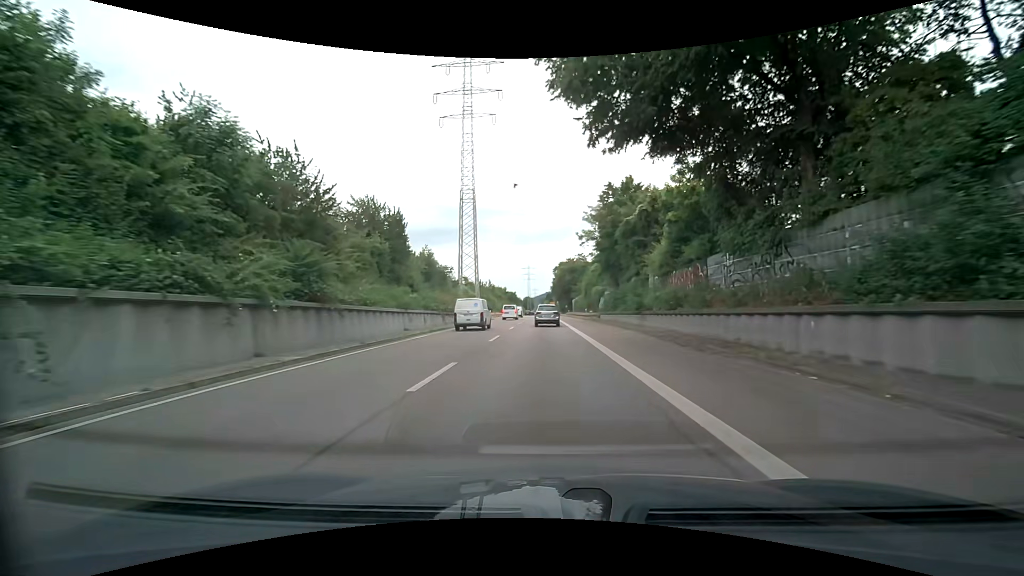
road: trunk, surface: asphalt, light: Day
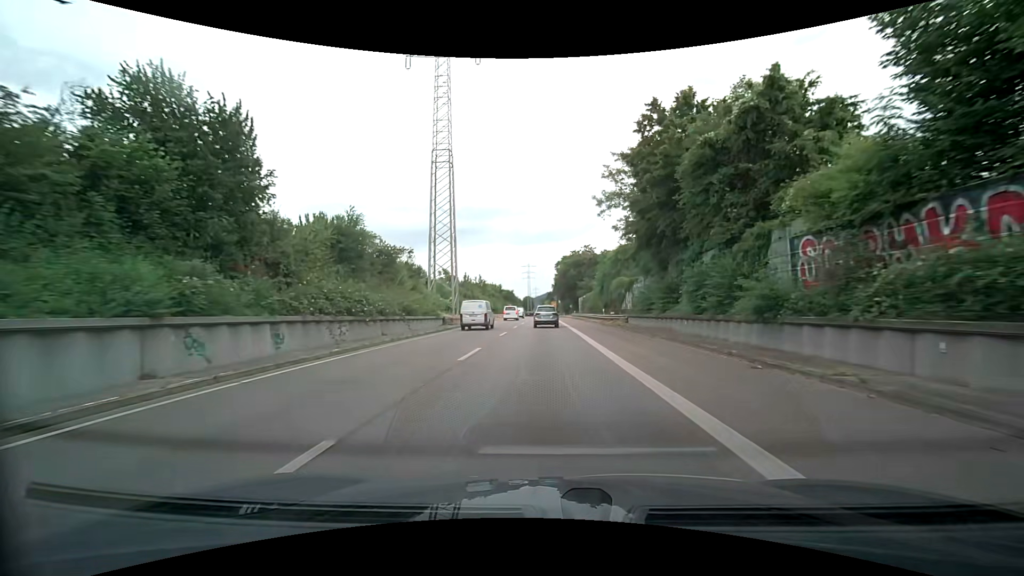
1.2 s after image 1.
(0.0, +19.1) m; 0°
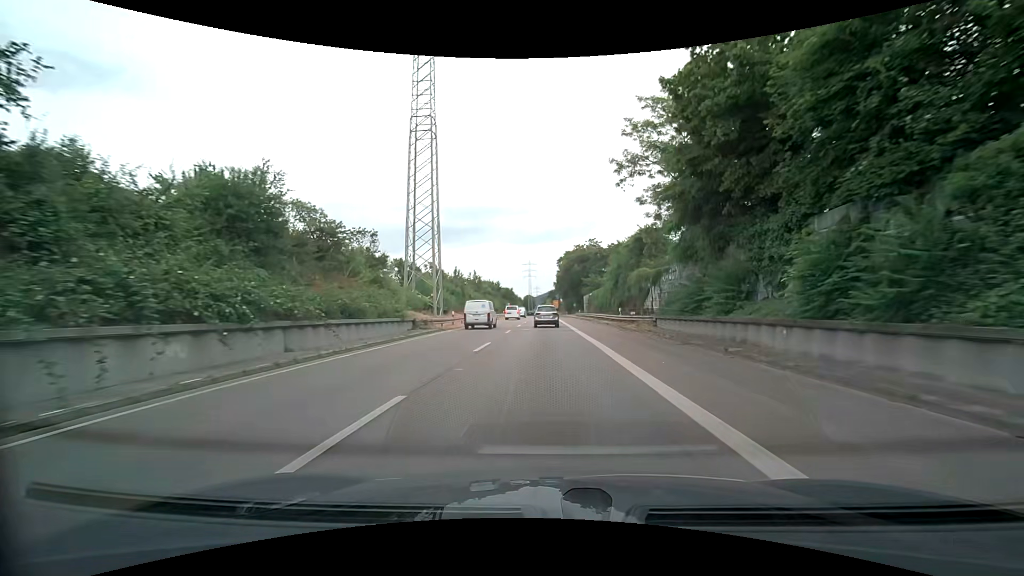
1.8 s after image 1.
(+0.1, +9.5) m; 0°
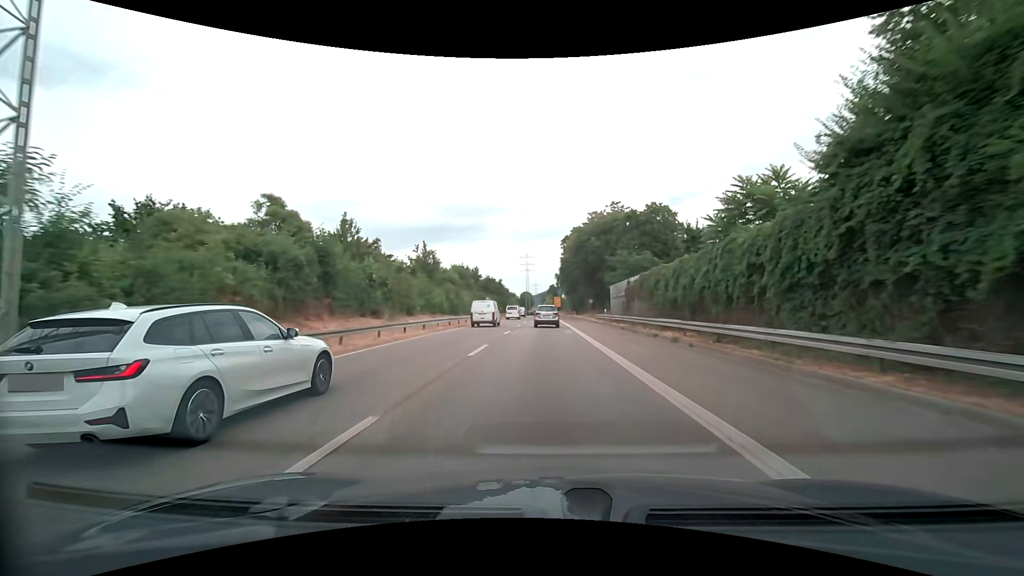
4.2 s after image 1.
(-0.1, +37.6) m; 0°
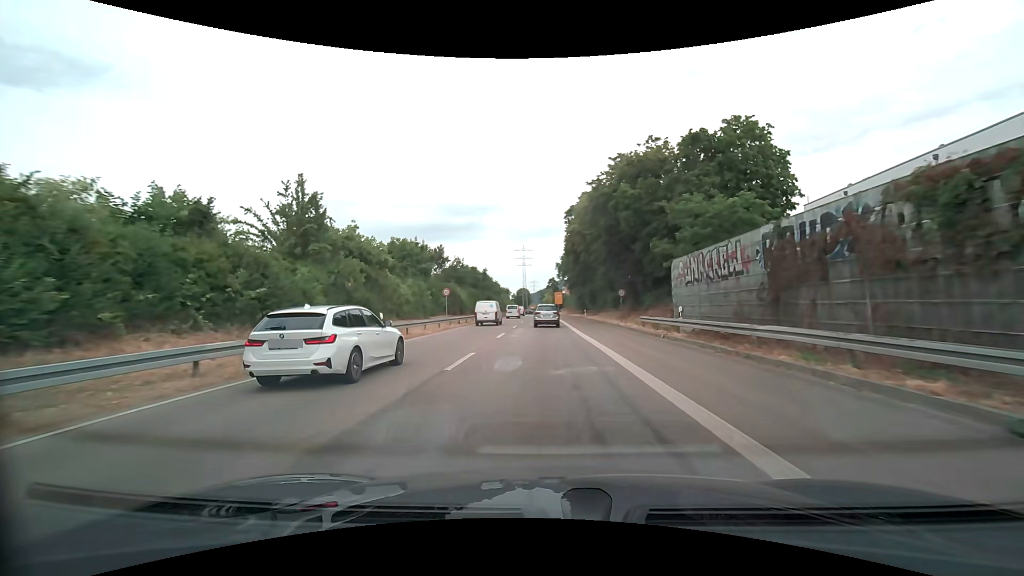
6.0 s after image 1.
(0.0, +27.2) m; +1°
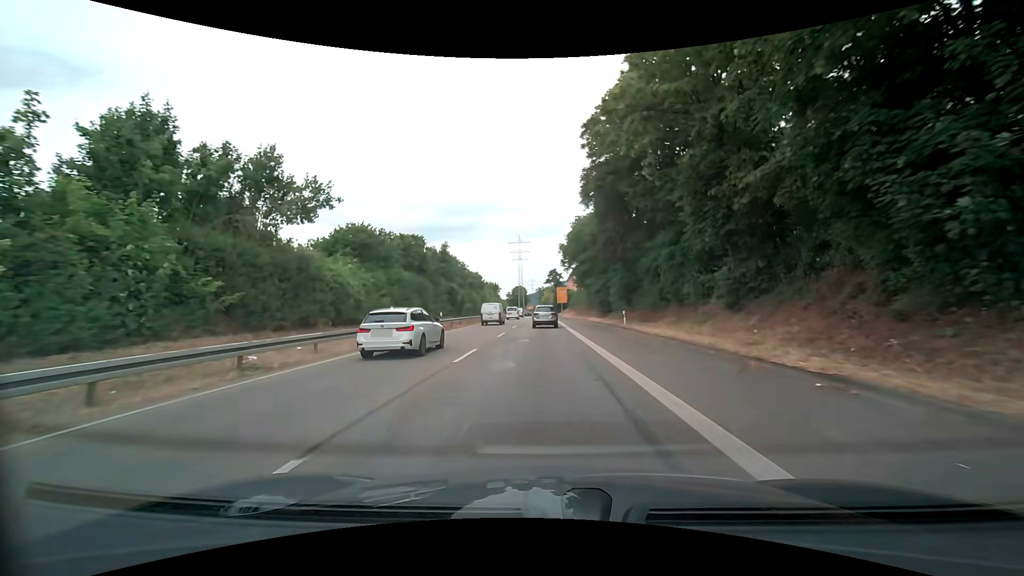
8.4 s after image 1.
(-0.2, +34.3) m; -1°
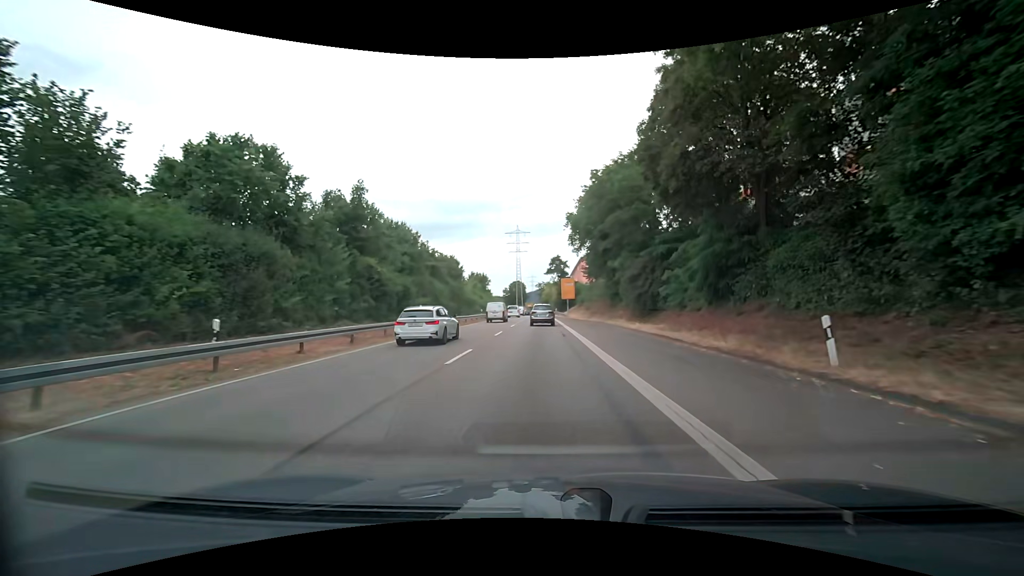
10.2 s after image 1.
(+0.3, +24.7) m; 0°
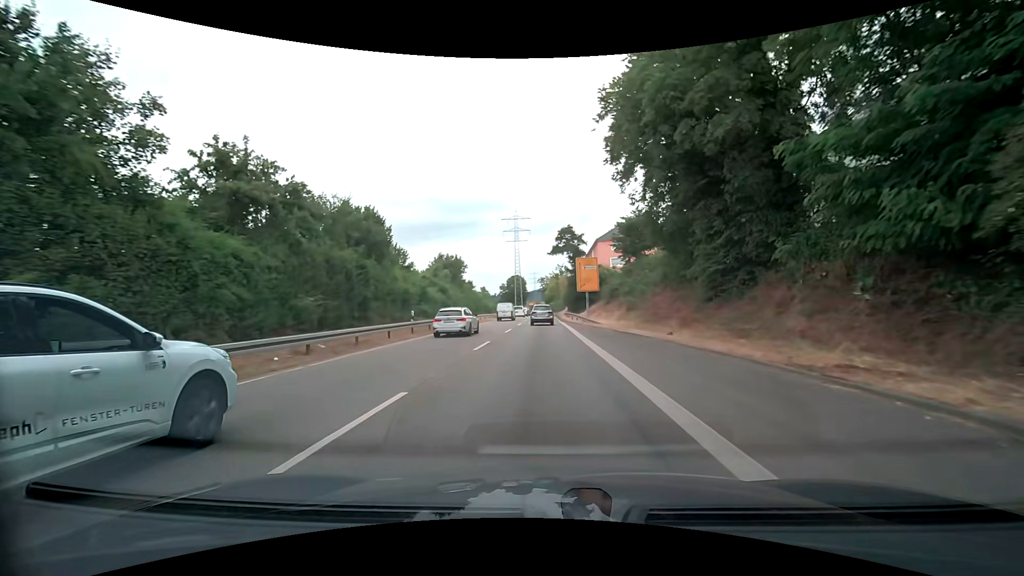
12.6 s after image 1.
(-0.2, +32.1) m; -1°
(0, +10) (0, +20) (0, +30) (0, +40) (+1, +50) (+1, +60) (+1, +70) (+1, +80) (+1, +90) (+1, +100) m
